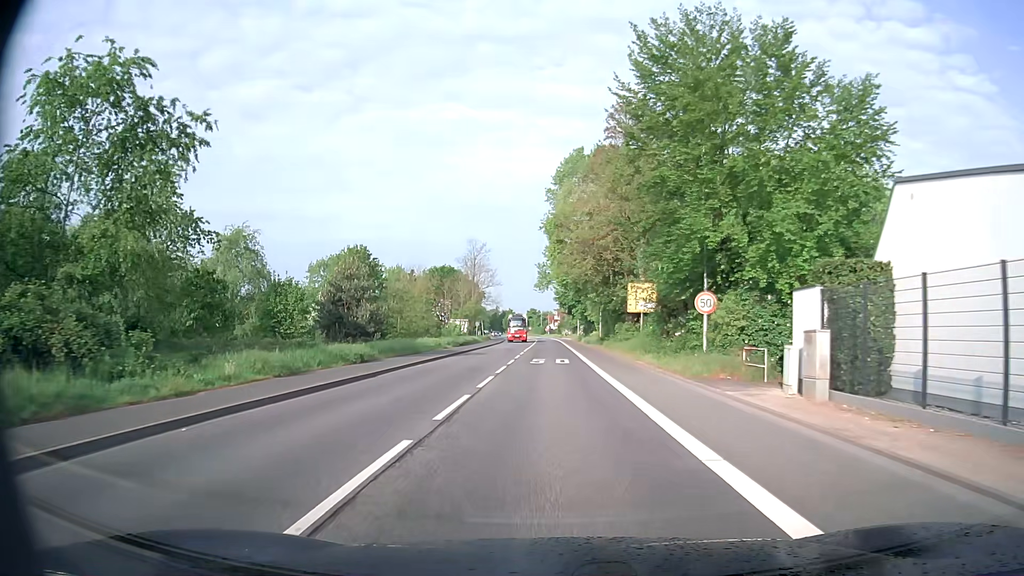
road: secondary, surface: asphalt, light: Day
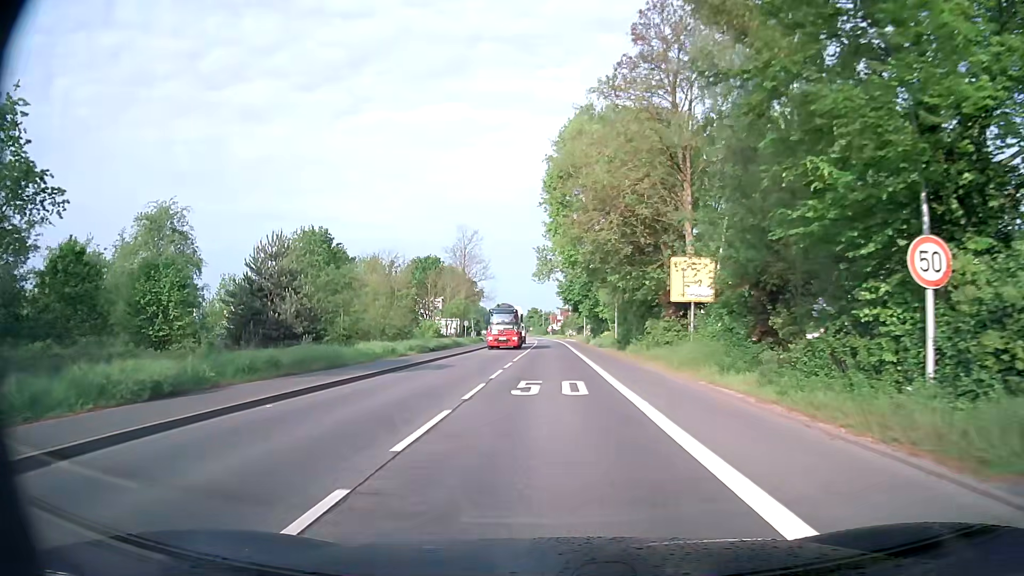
(-0.1, +14.7) m; -1°
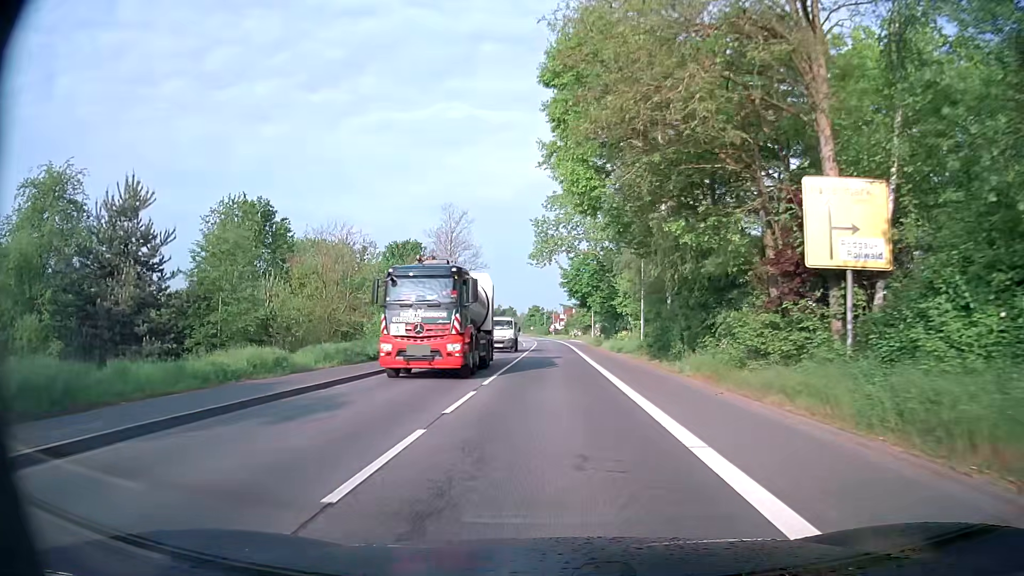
(0.0, +14.7) m; 0°
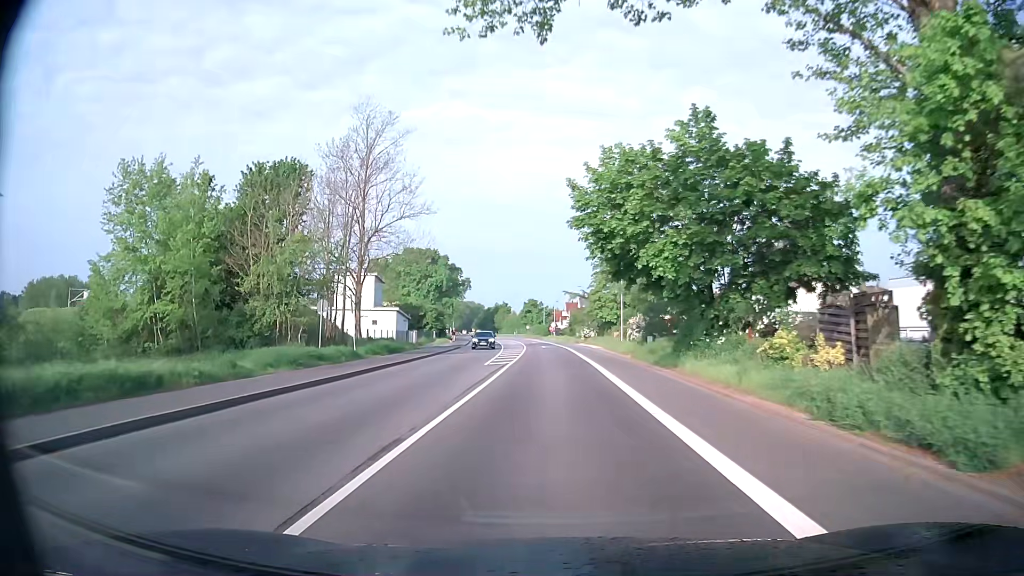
(+0.2, +36.9) m; 0°
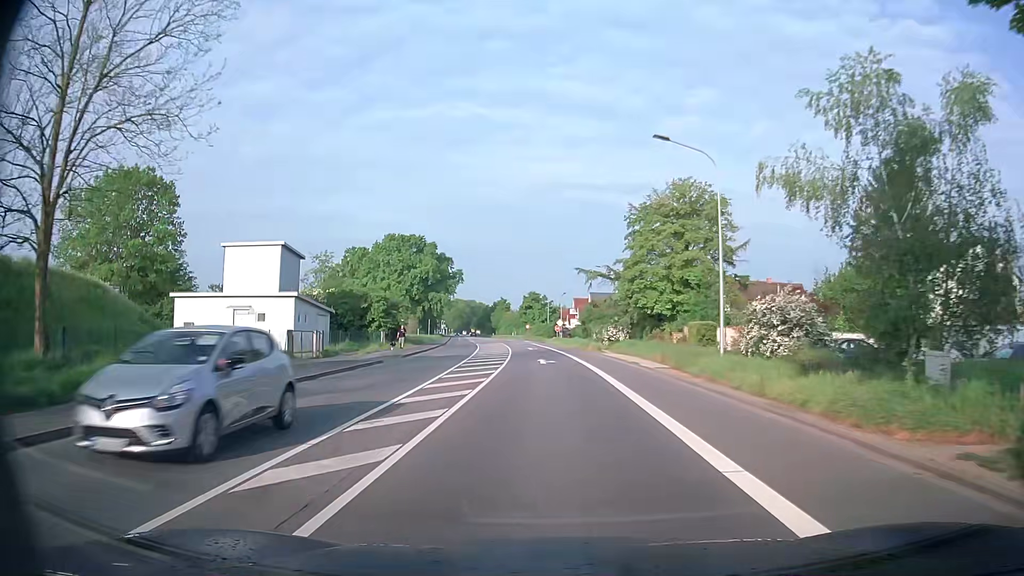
(-0.3, +29.6) m; -1°
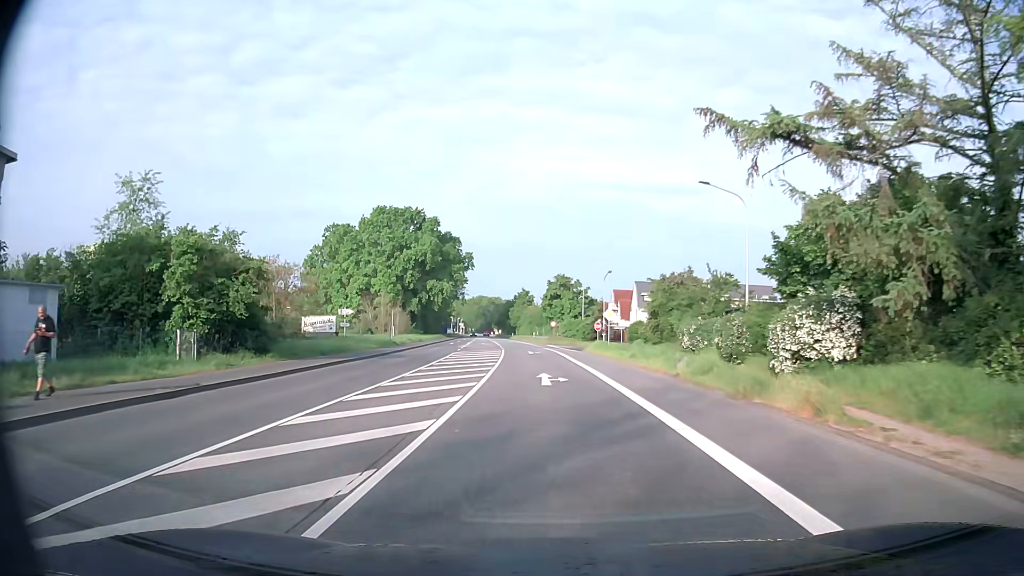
(-0.5, +37.1) m; -2°
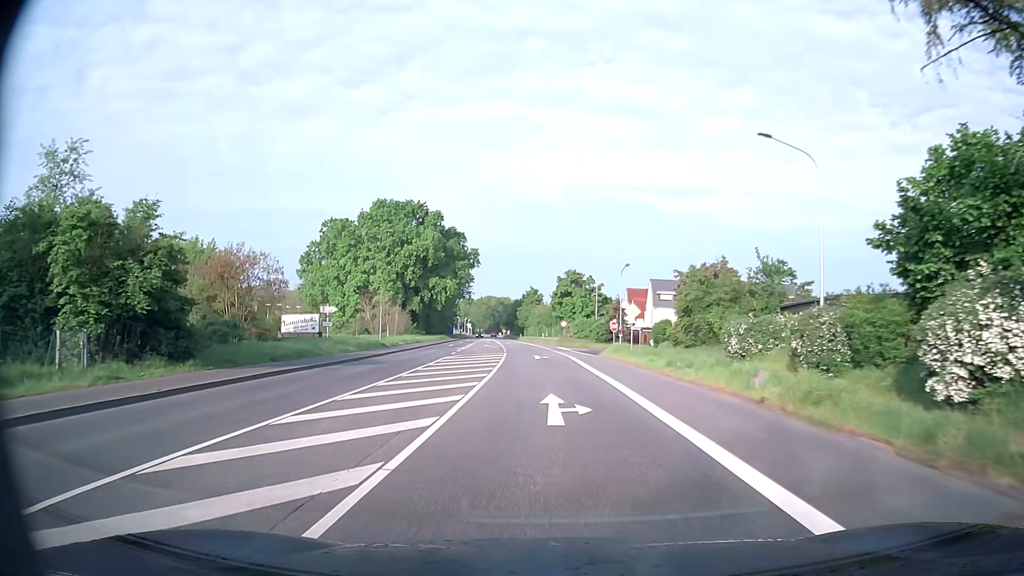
(-0.1, +7.5) m; -1°
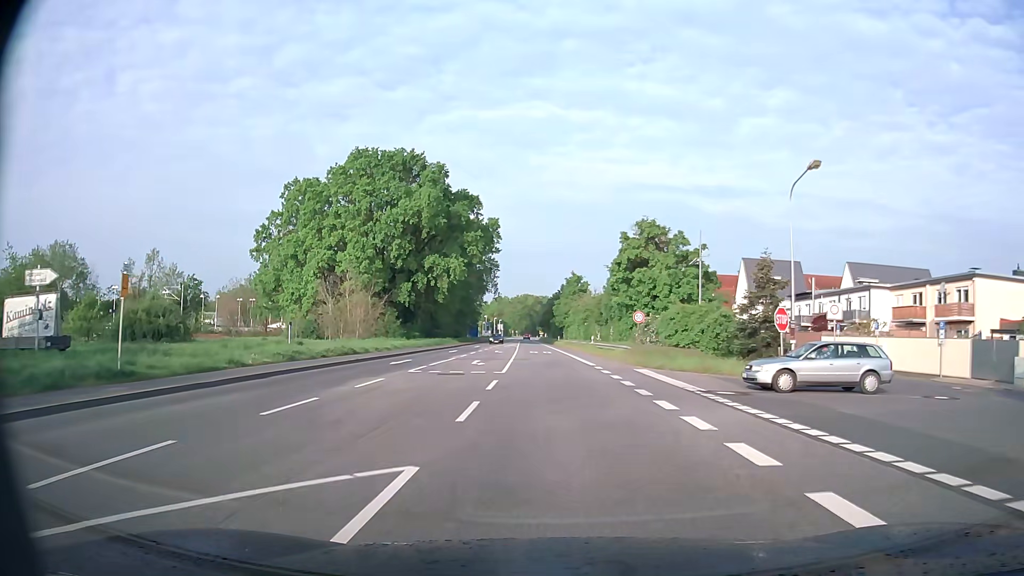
(-1.2, +37.4) m; -3°
(0, +10) (0, +20) (0, +30) (-1, +40) (-1, +50) (-1, +60) (-2, +70) (-2, +80) (-3, +90) (-3, +100) m
